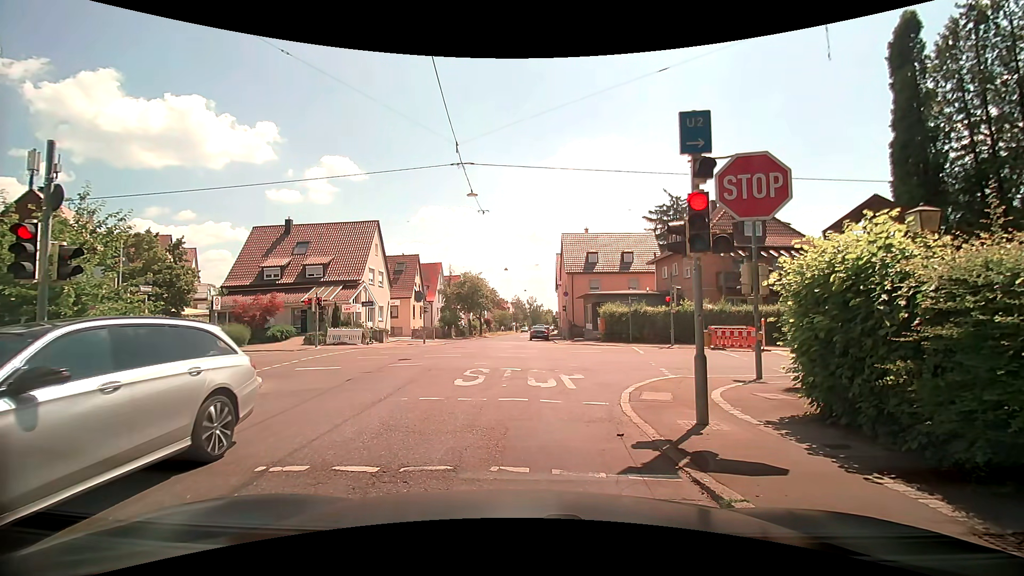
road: tertiary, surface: asphalt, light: Day
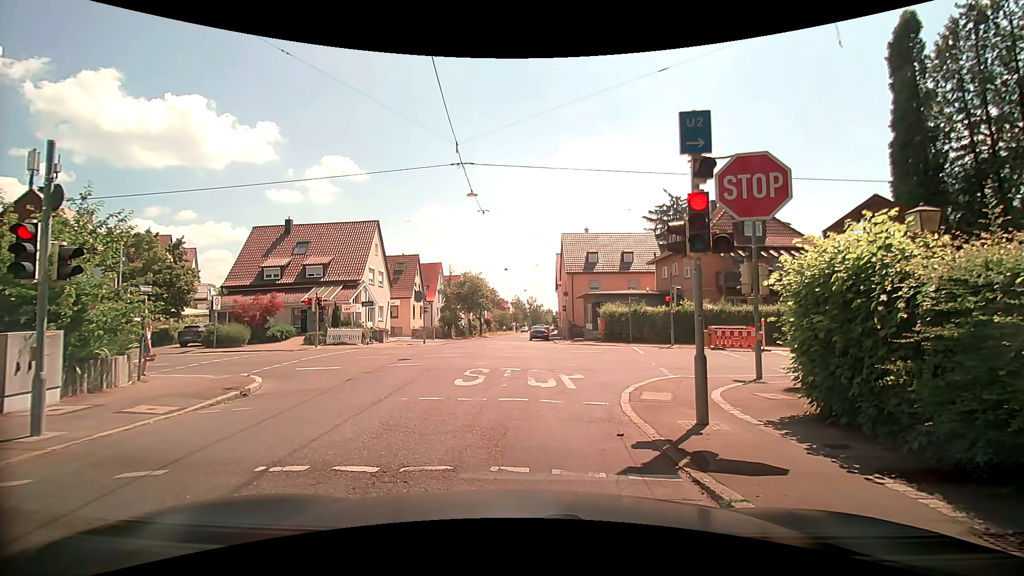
(0.0, 0.0) m; 0°
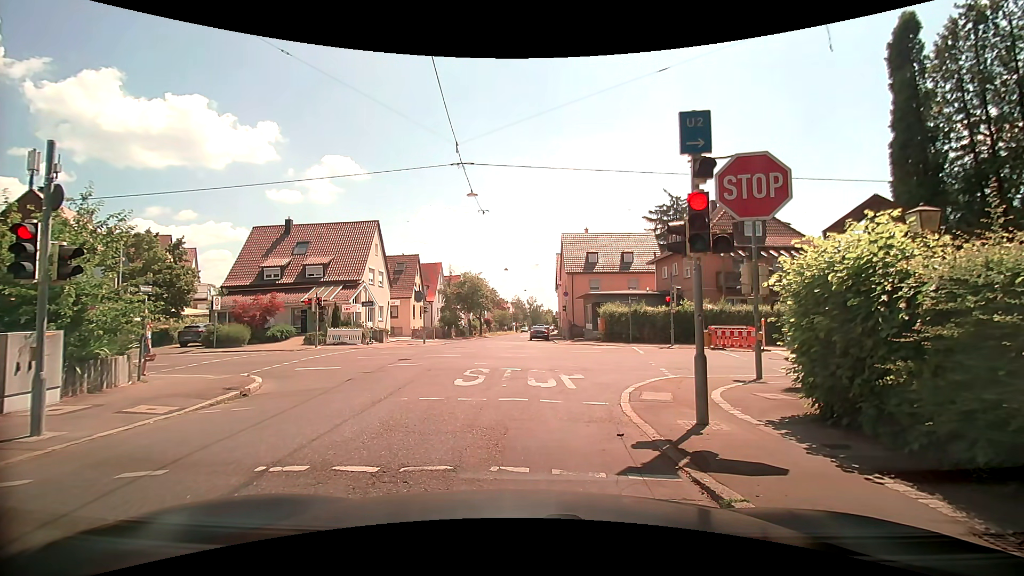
(0.0, 0.0) m; 0°
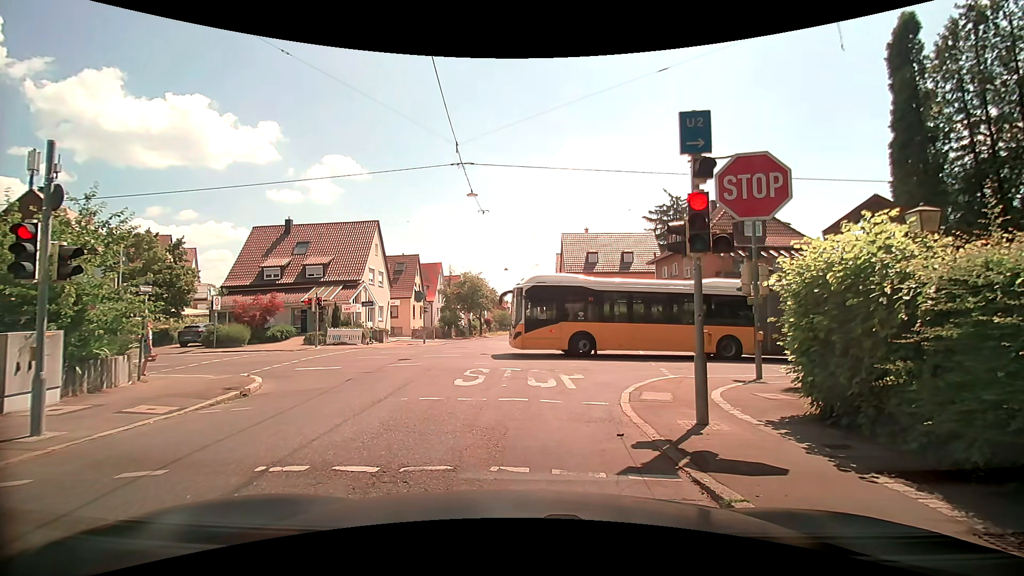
(0.0, 0.0) m; 0°
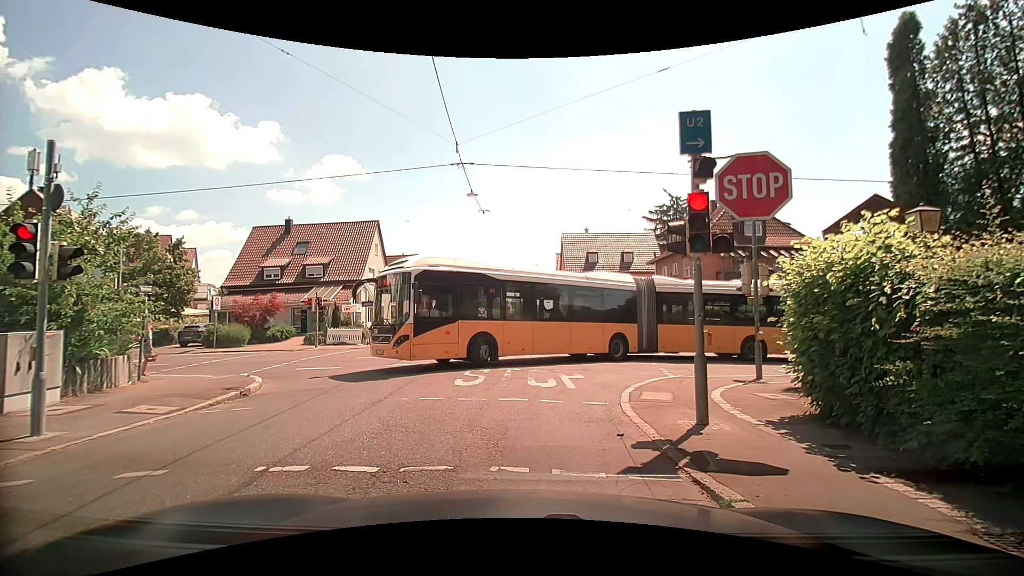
(0.0, 0.0) m; 0°
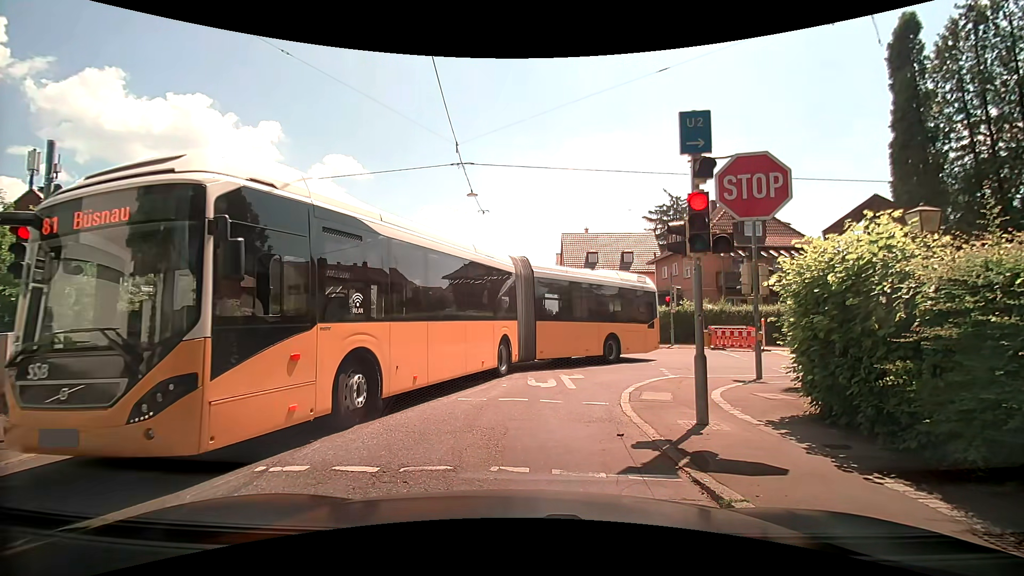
(0.0, 0.0) m; 0°
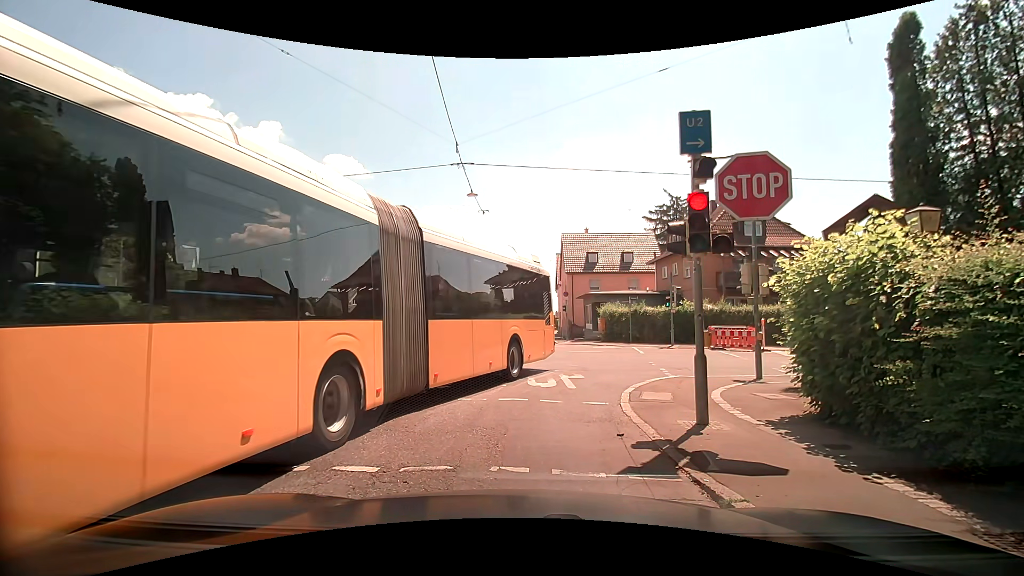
(0.0, 0.0) m; 0°
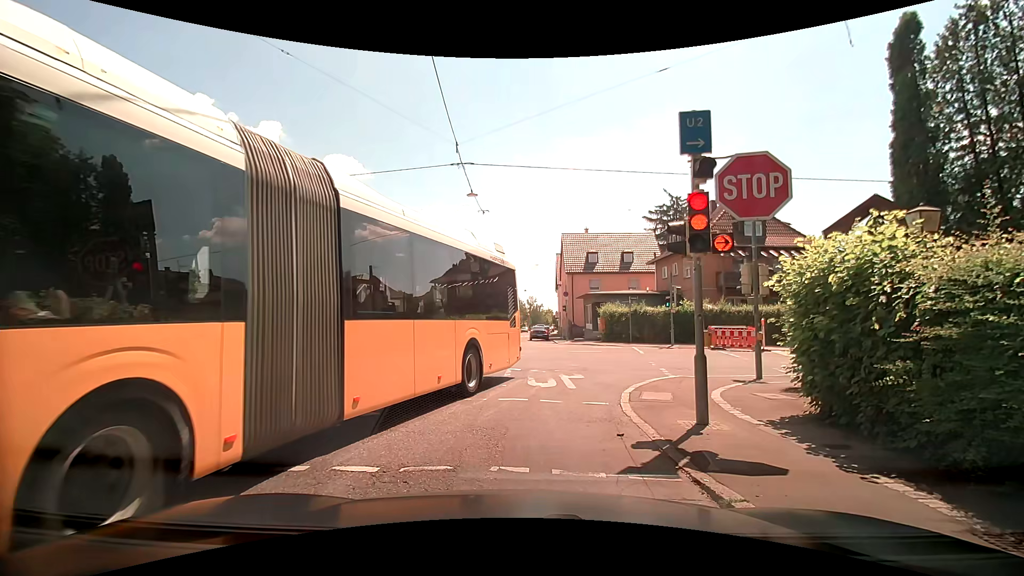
(0.0, 0.0) m; 0°
